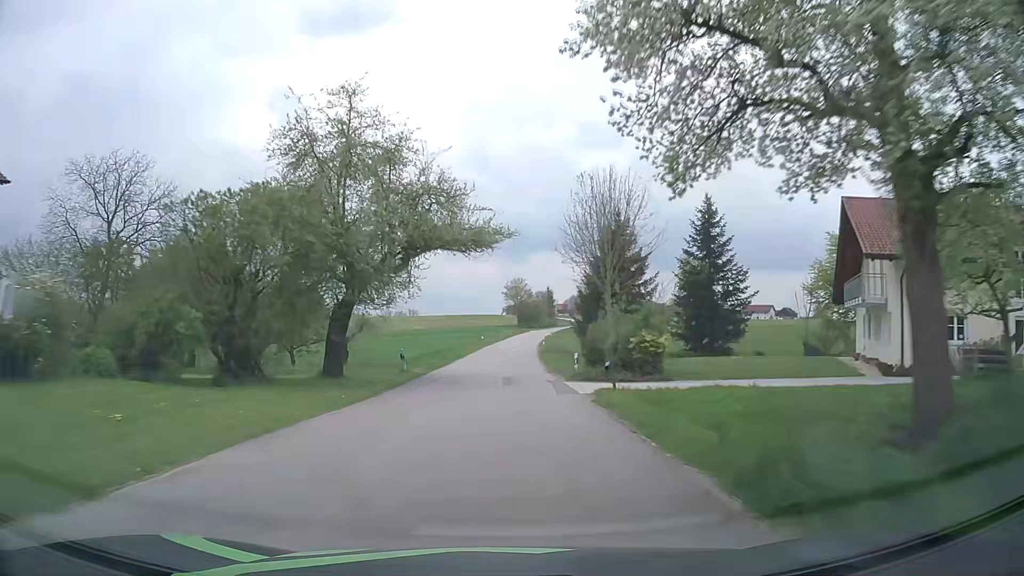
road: tertiary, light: Day
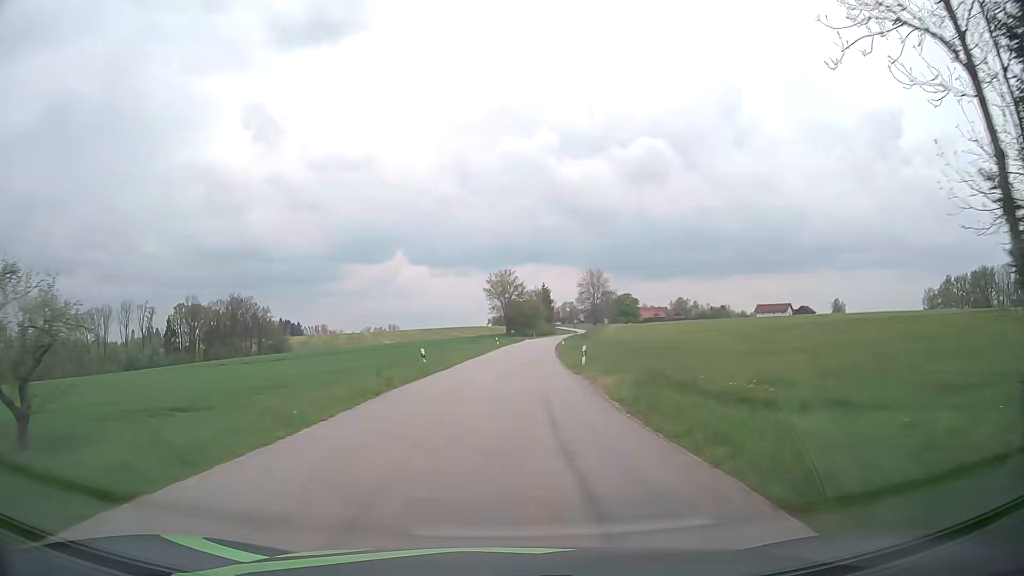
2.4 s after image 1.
(+0.1, +47.1) m; +1°
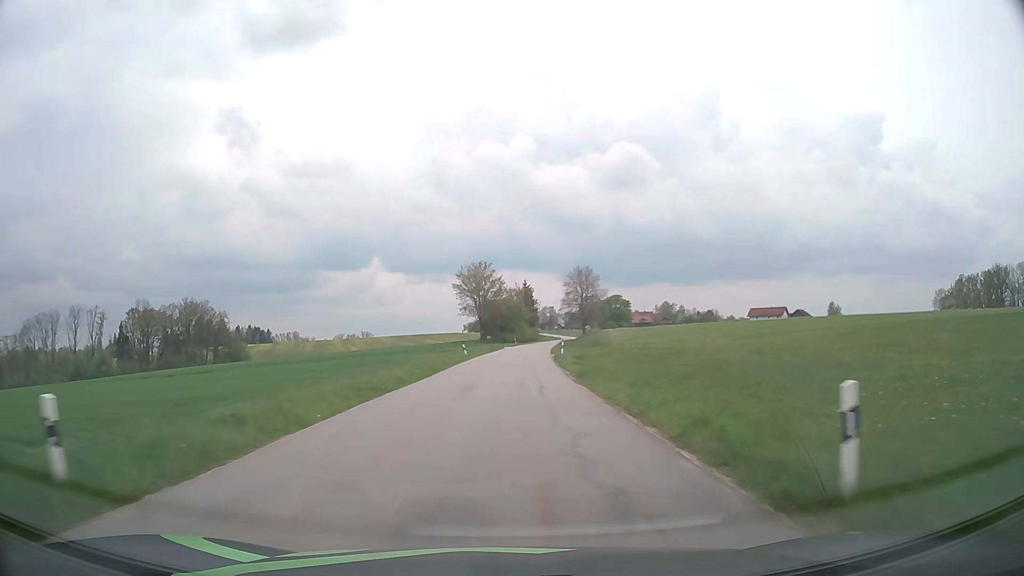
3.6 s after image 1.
(+0.3, +23.9) m; +2°
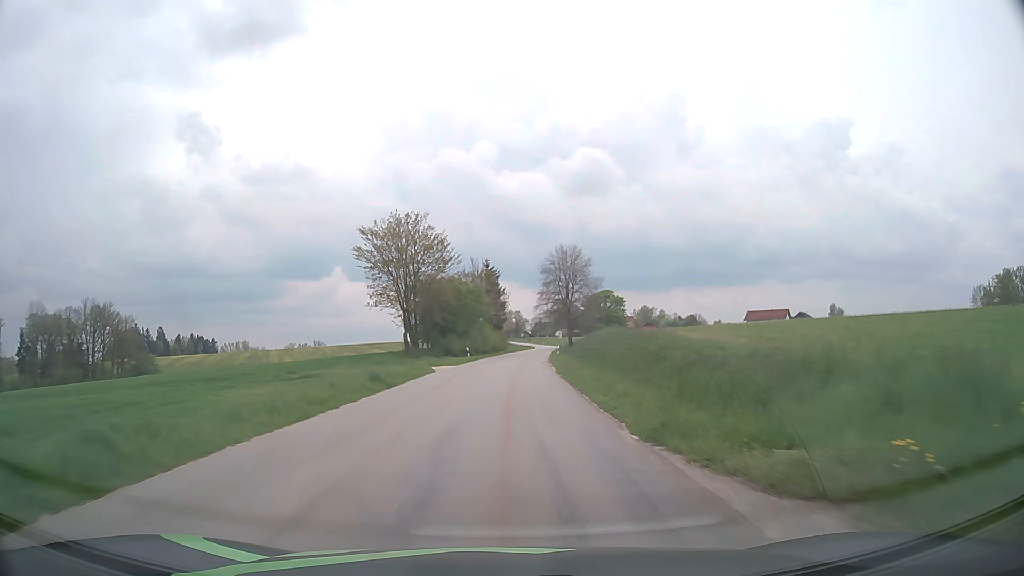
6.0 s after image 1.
(+1.5, +47.6) m; +3°
(0, +10) (0, +20) (0, +30) (+1, +40) (+1, +50) (+2, +60) (+2, +70) (+3, +80) (+4, +90) (+5, +100) m
